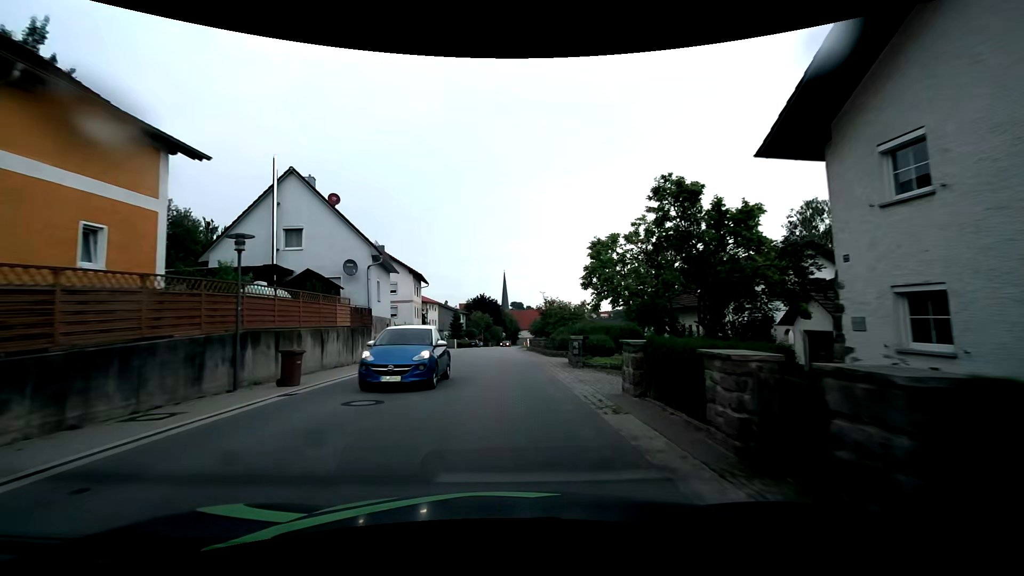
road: tertiary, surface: asphalt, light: Day
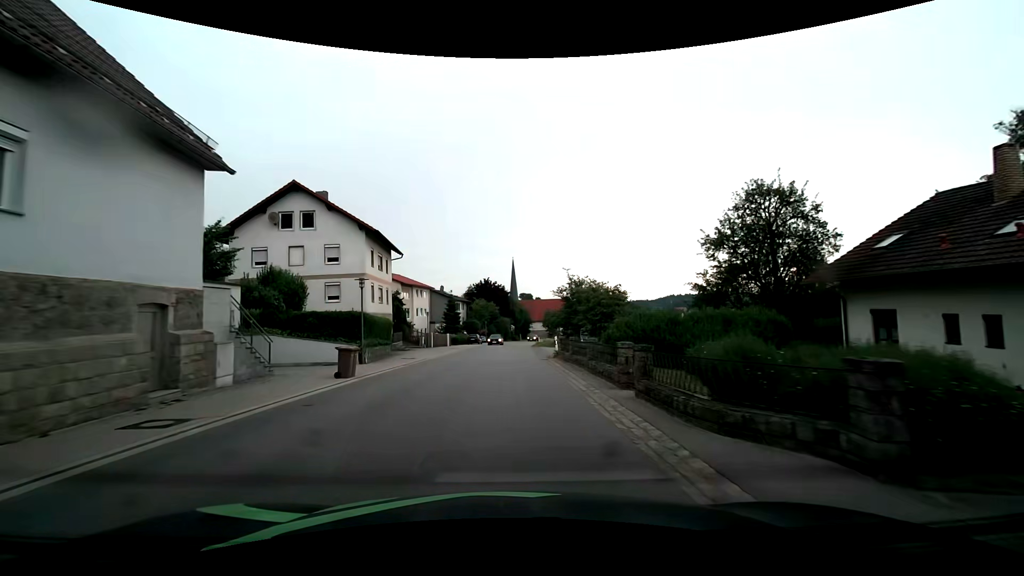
(-0.3, +21.8) m; -2°
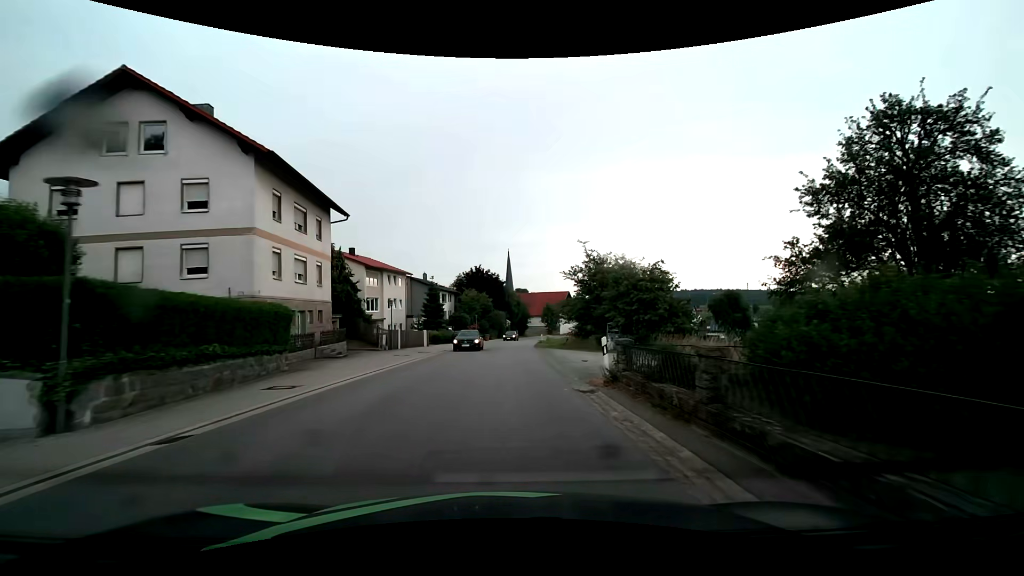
(+0.1, +14.9) m; 0°
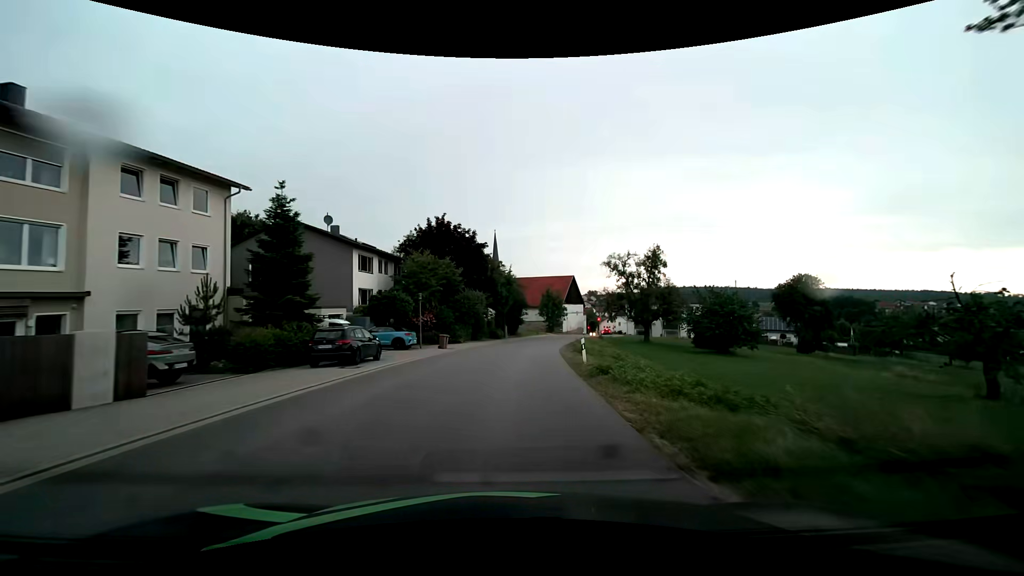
(+0.7, +38.9) m; +2°
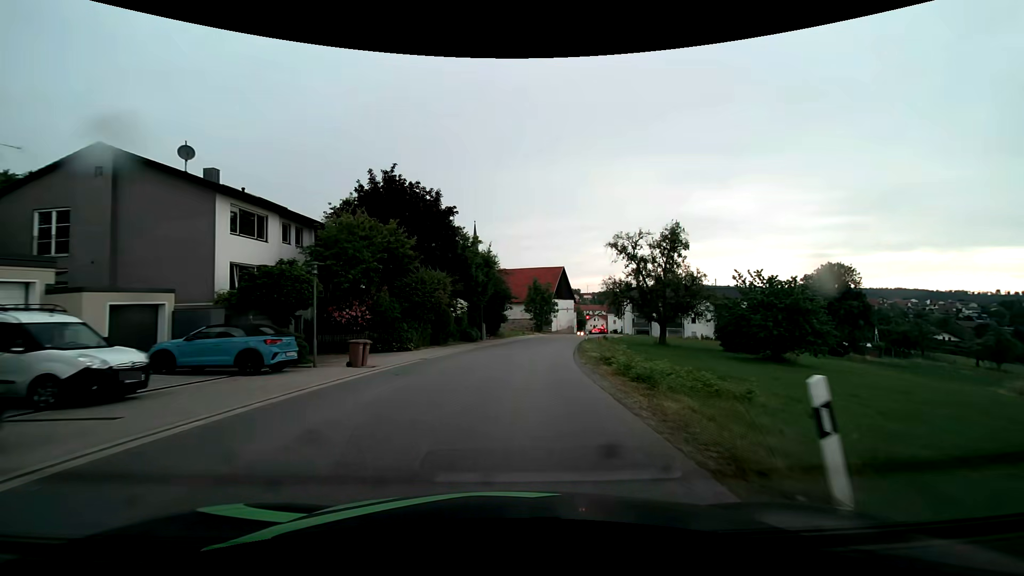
(+0.3, +15.9) m; +2°
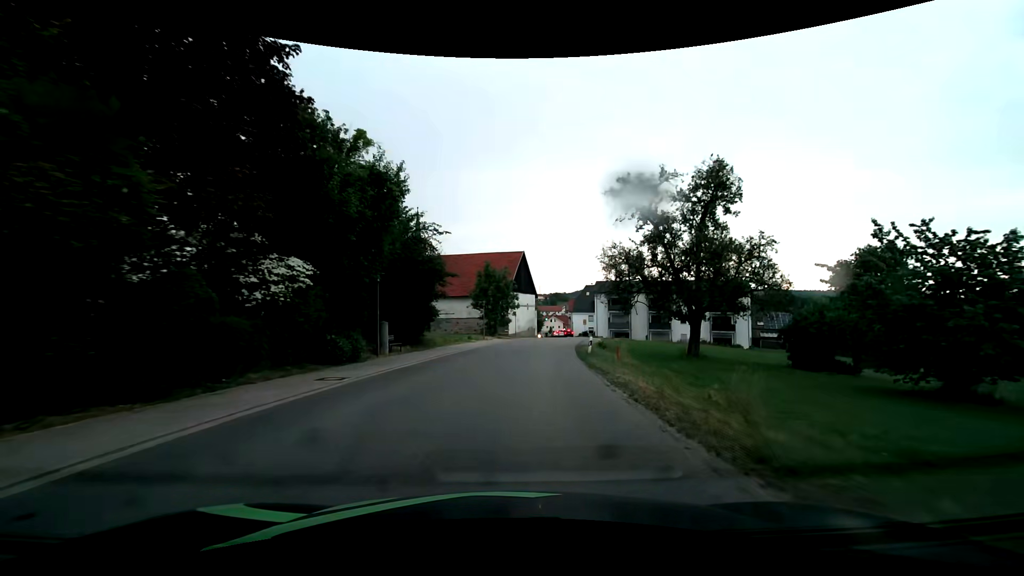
(+1.0, +23.5) m; +5°
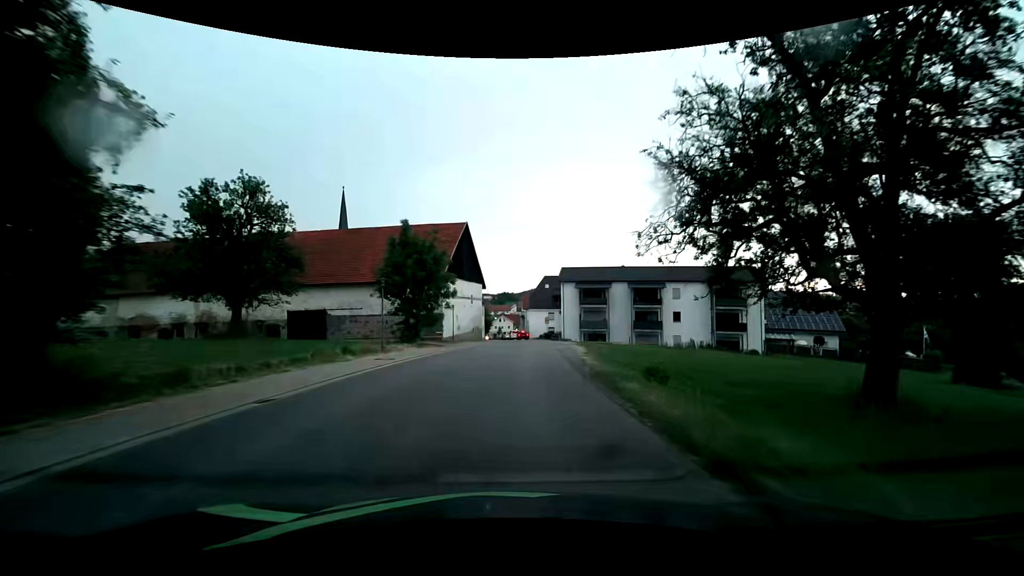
(+1.2, +22.6) m; +6°
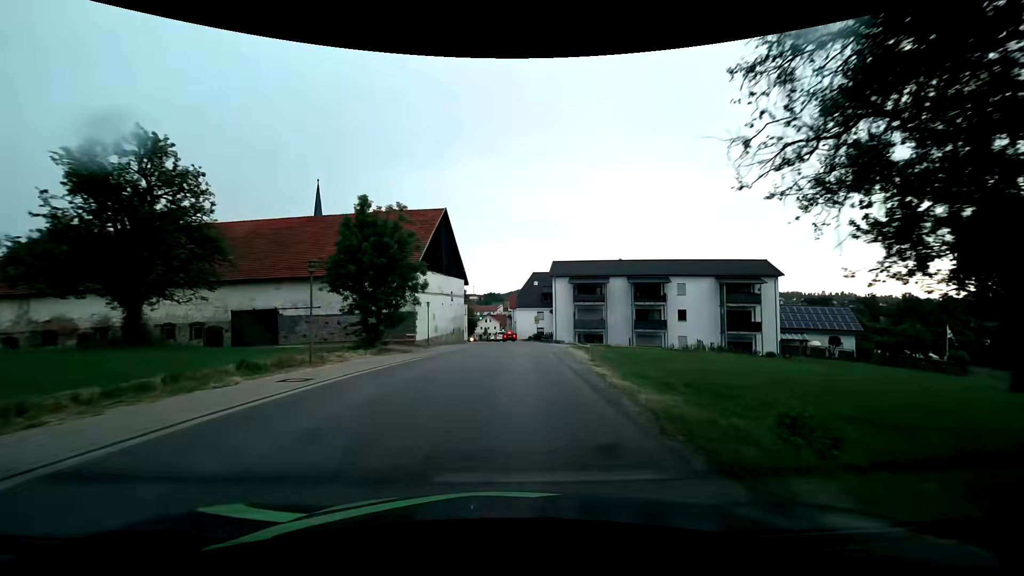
(+0.1, +7.3) m; +2°
